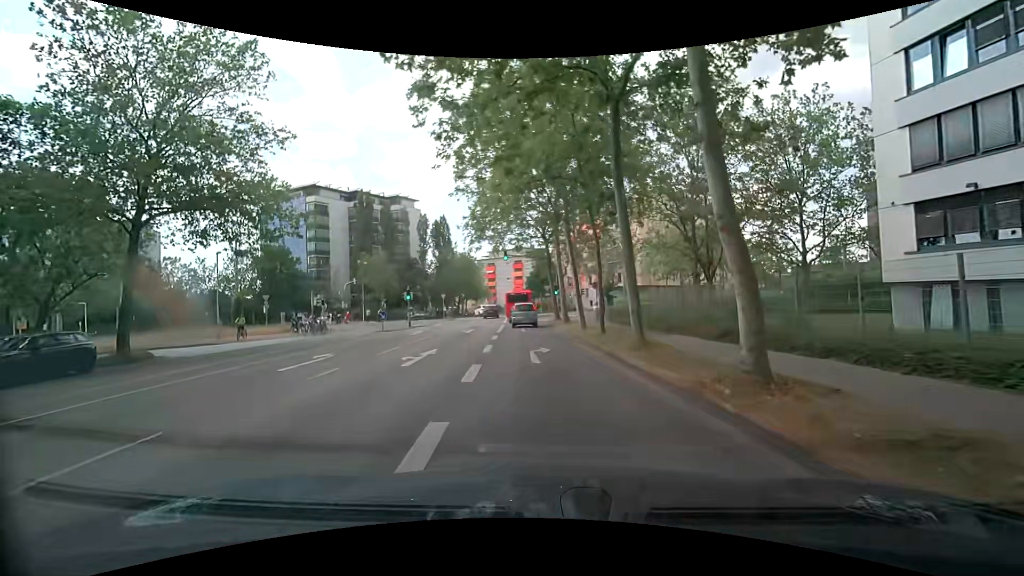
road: residential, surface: asphalt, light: Day
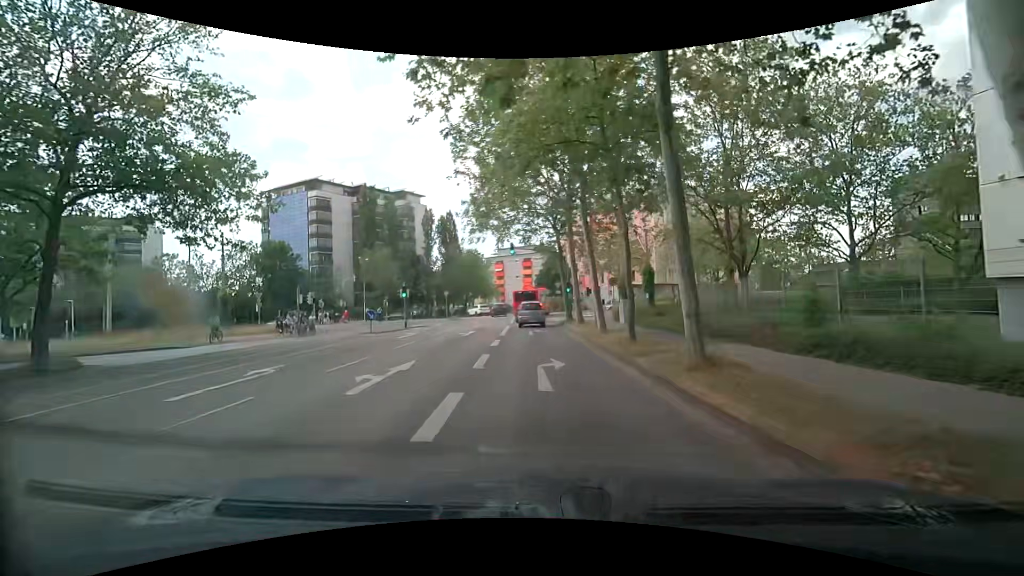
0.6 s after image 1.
(0.0, +4.0) m; 0°
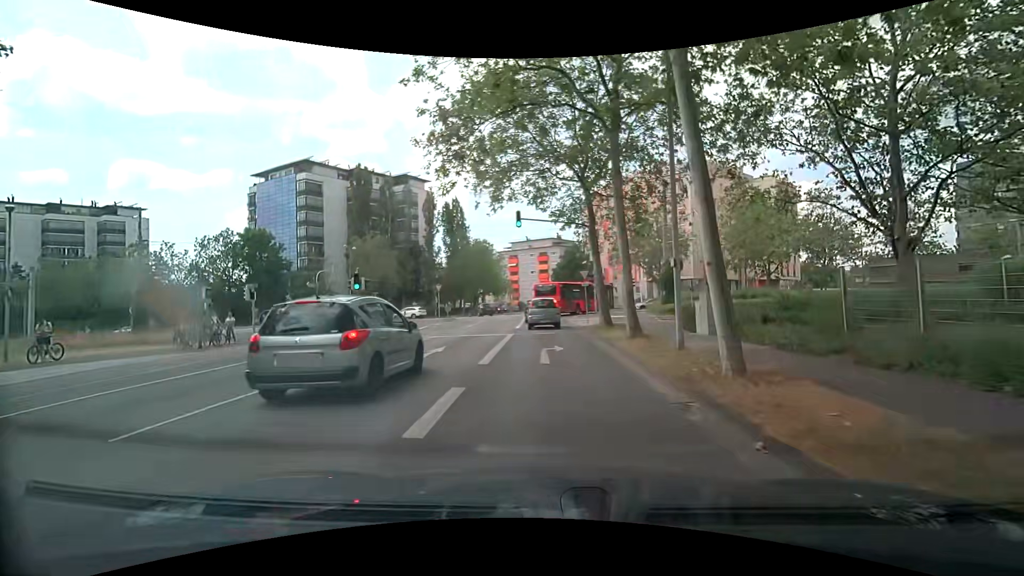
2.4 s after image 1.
(-0.3, +12.0) m; -2°
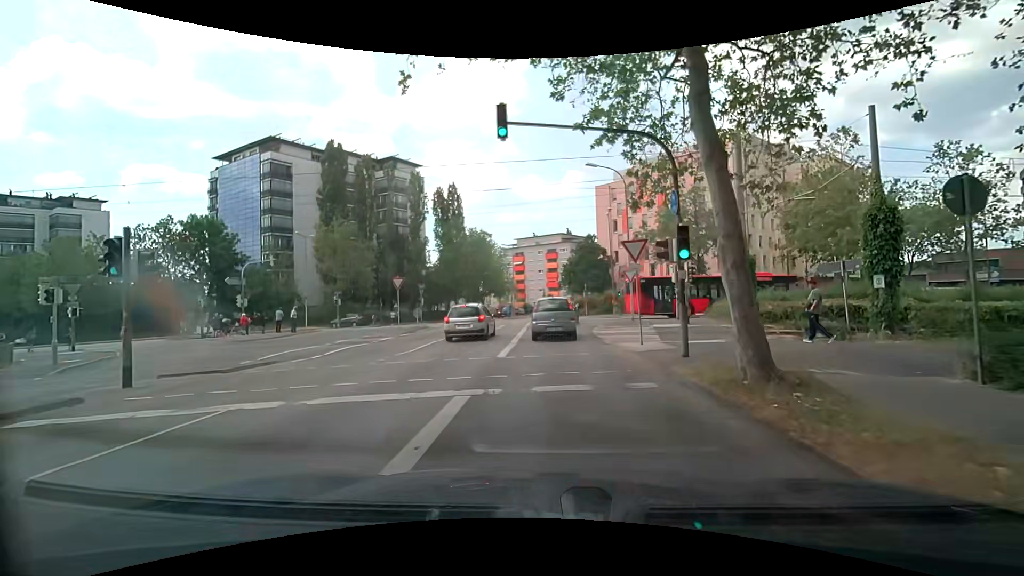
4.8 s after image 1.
(-0.2, +14.0) m; -2°
(0, +10) (0, +20) (+1, +30) (+8, +37) (+18, +38) (+28, +38) (+38, +37) (+48, +37) (+58, +37) (+68, +37) m
